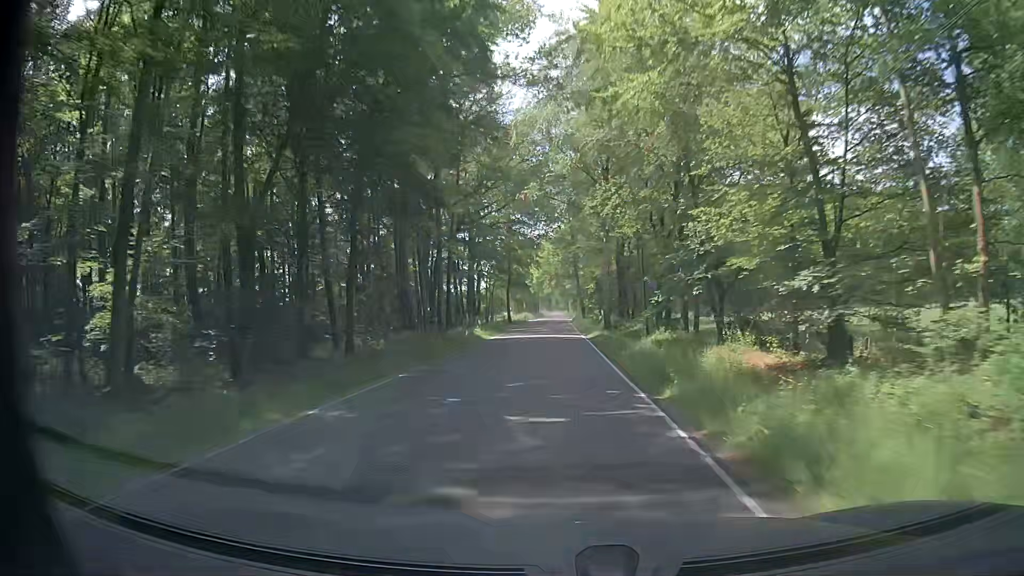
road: secondary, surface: asphalt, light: Day
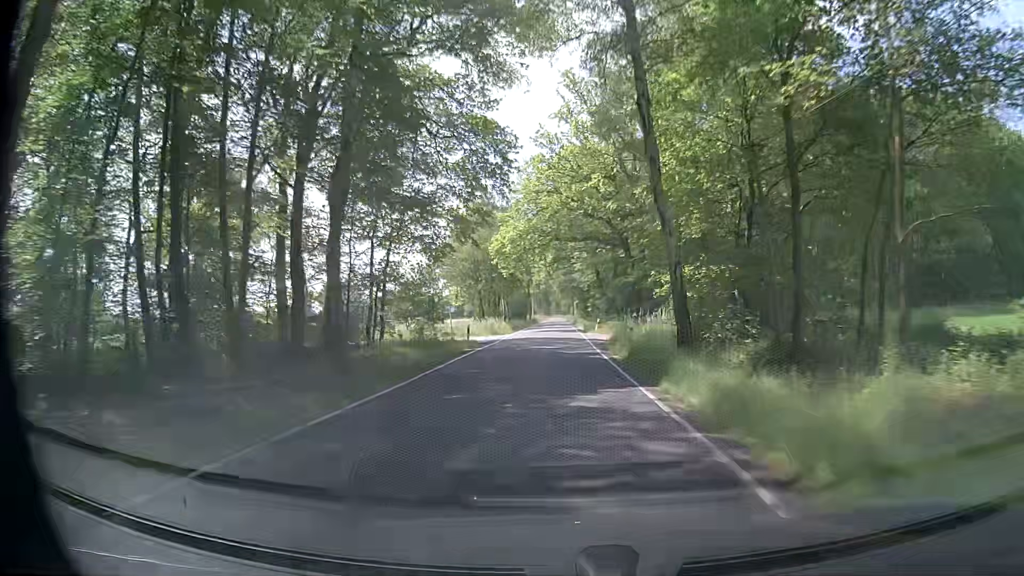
(-0.4, +61.7) m; 0°
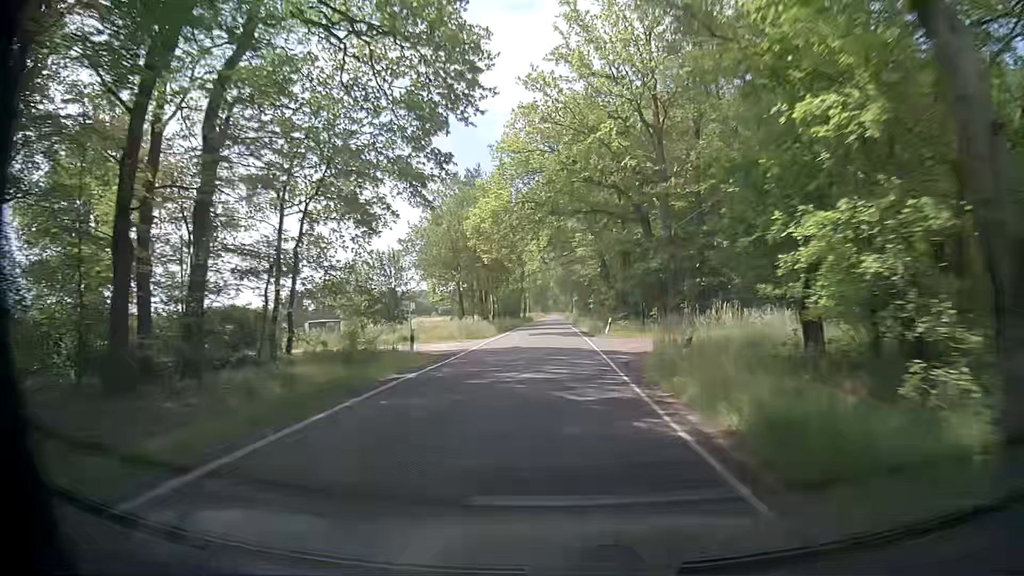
(-0.1, +12.7) m; 0°
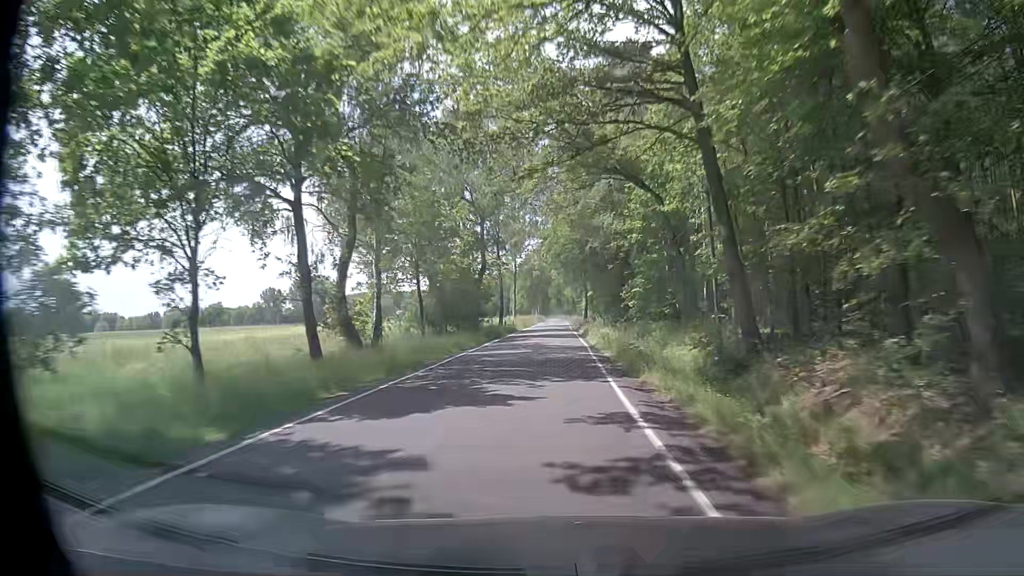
(-0.2, +50.6) m; 0°
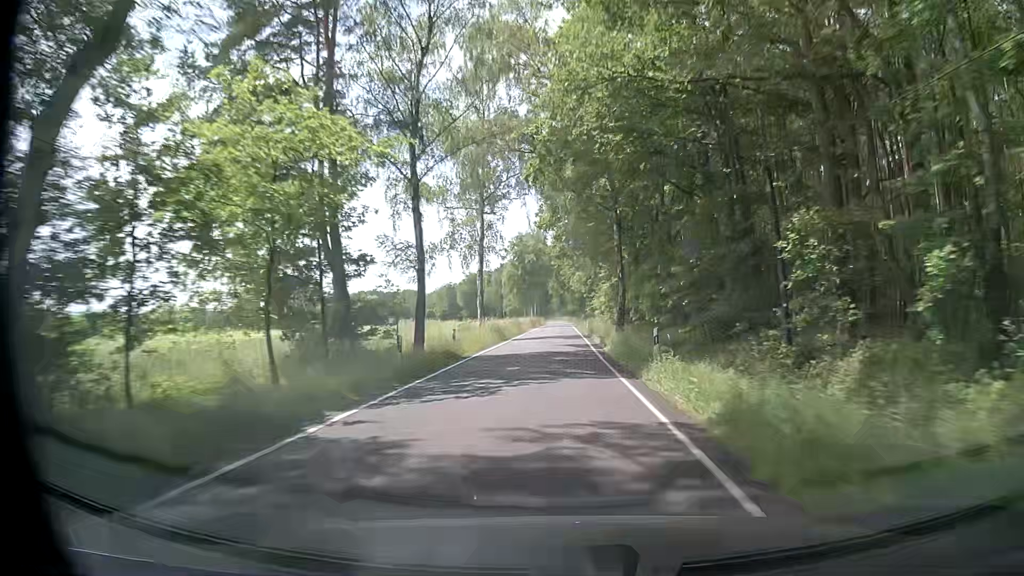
(-0.5, +38.1) m; 0°
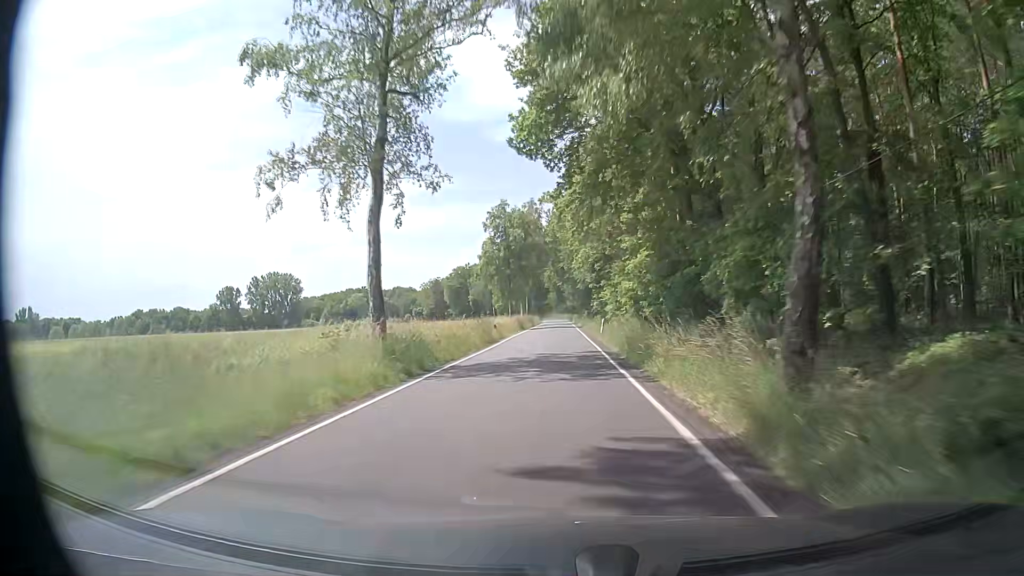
(-0.4, +25.6) m; -1°
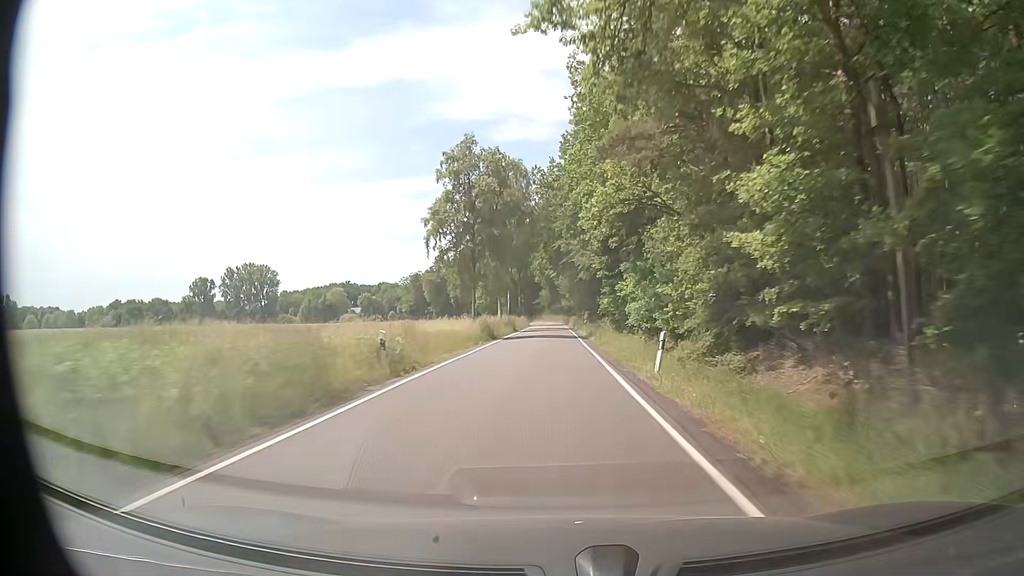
(0.0, +26.0) m; 0°
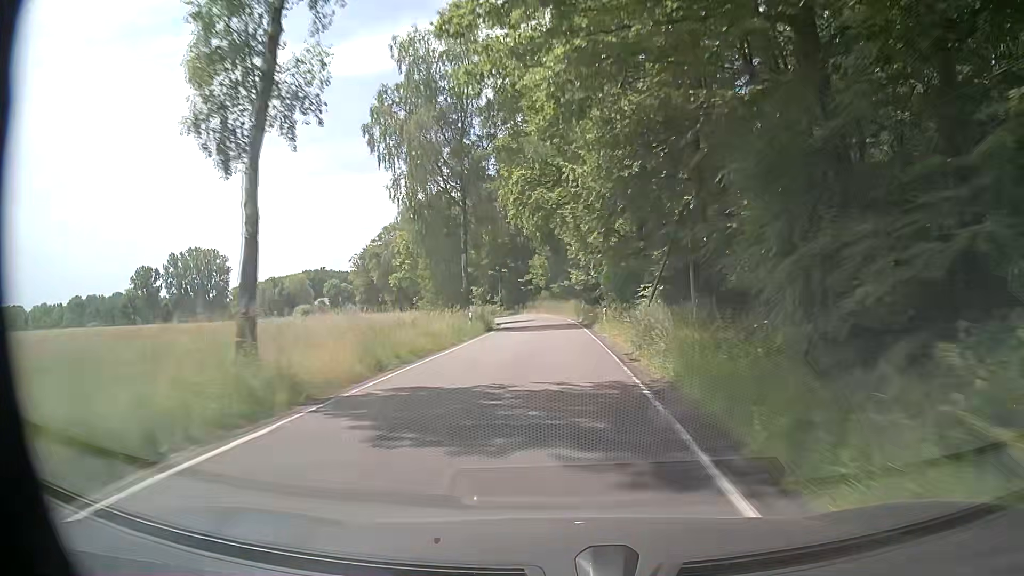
(+0.1, +63.0) m; 0°
(0, +10) (0, +20) (0, +30) (0, +40) (-1, +50) (-2, +60) (-4, +70) (-7, +79) (-11, +89) (-15, +98) m
